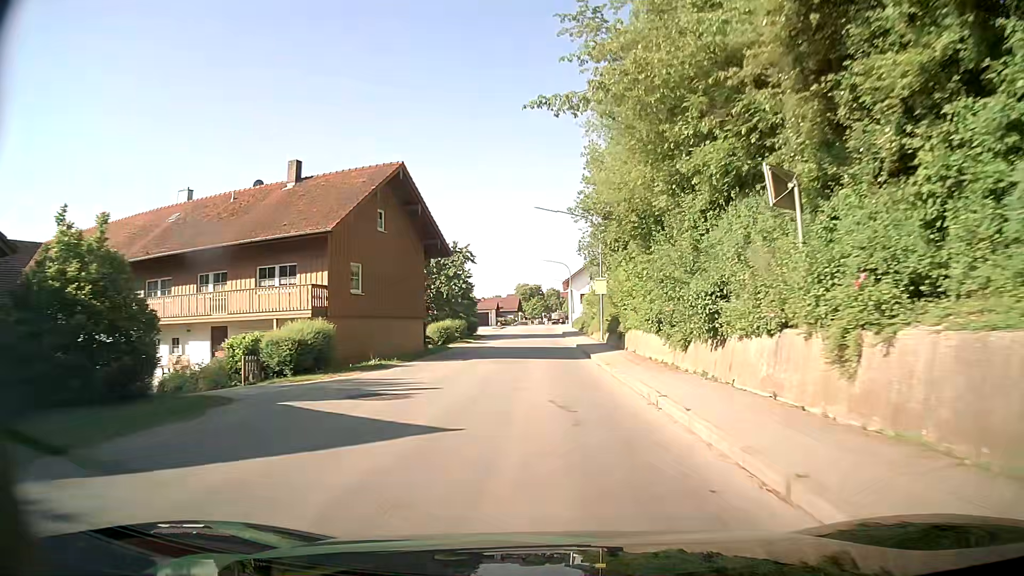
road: secondary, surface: asphalt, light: Day
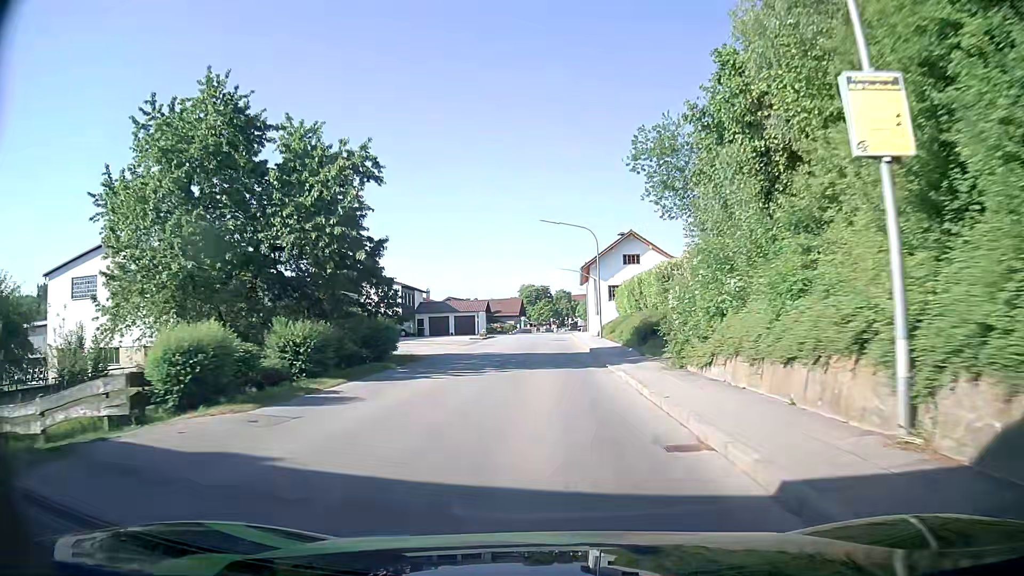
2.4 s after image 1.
(-0.1, +31.6) m; -1°
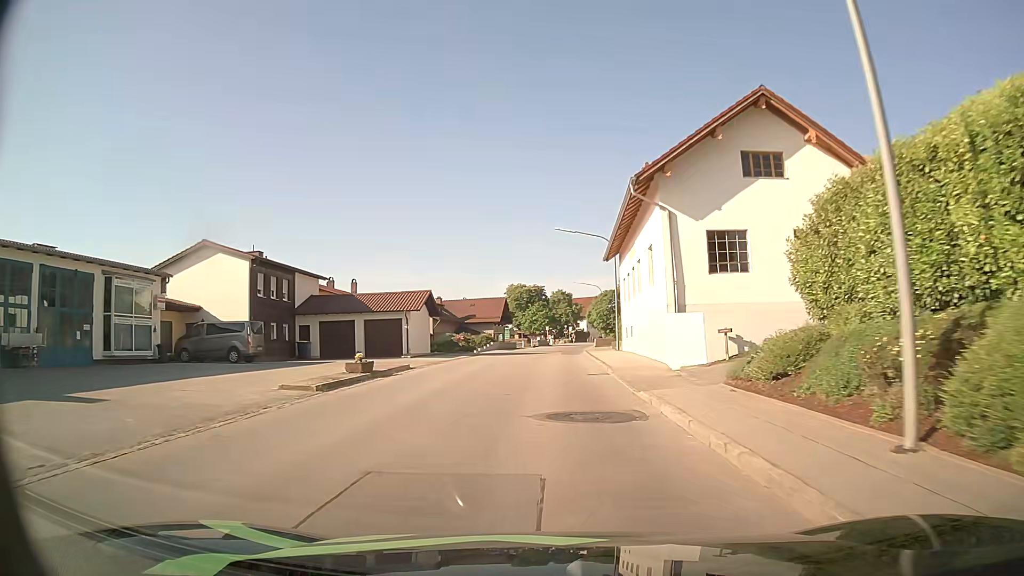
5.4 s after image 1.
(+0.1, +37.5) m; 0°
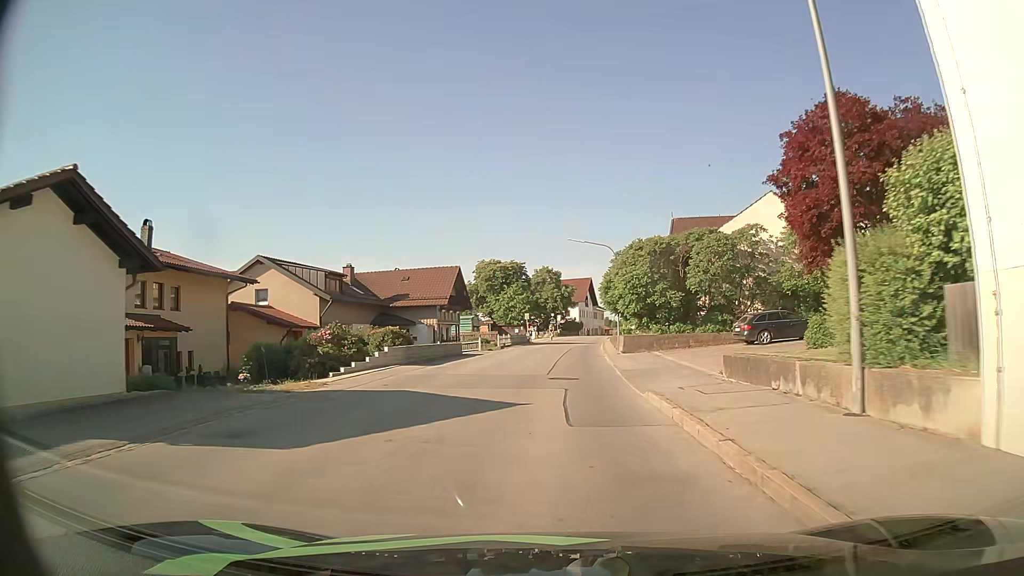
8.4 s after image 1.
(+0.4, +34.0) m; +2°
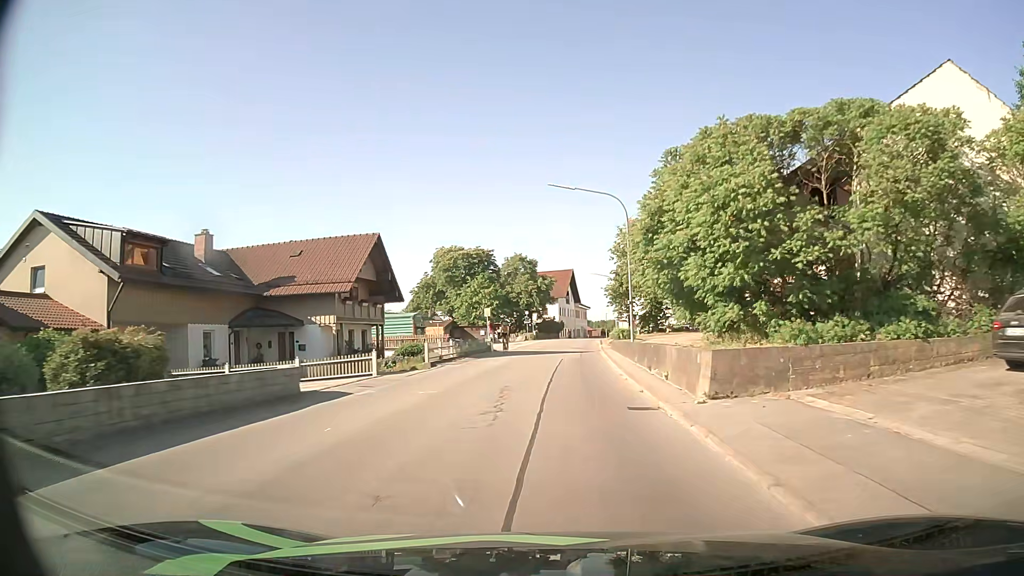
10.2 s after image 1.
(+0.3, +20.6) m; +2°
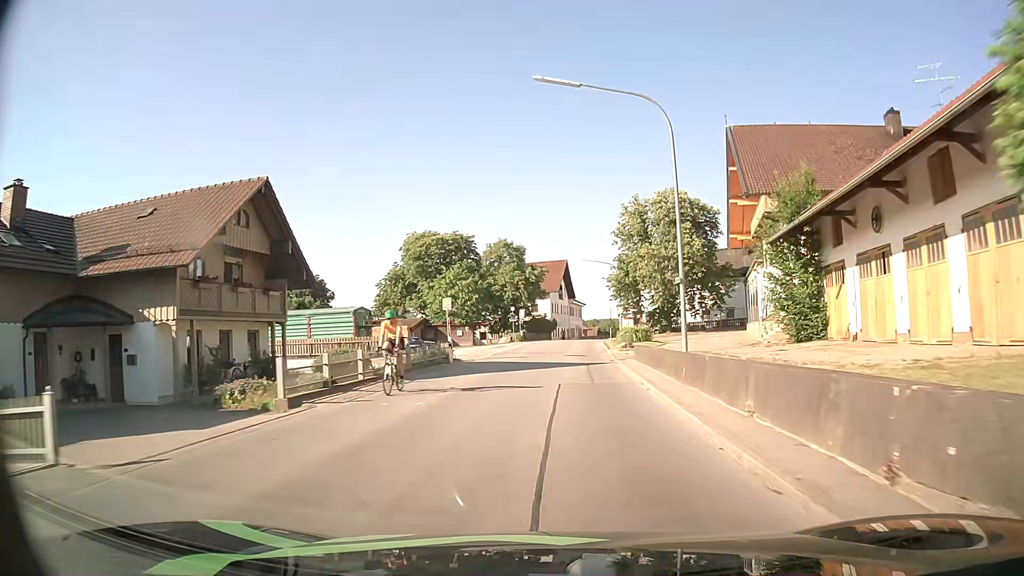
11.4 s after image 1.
(+0.1, +14.1) m; 0°
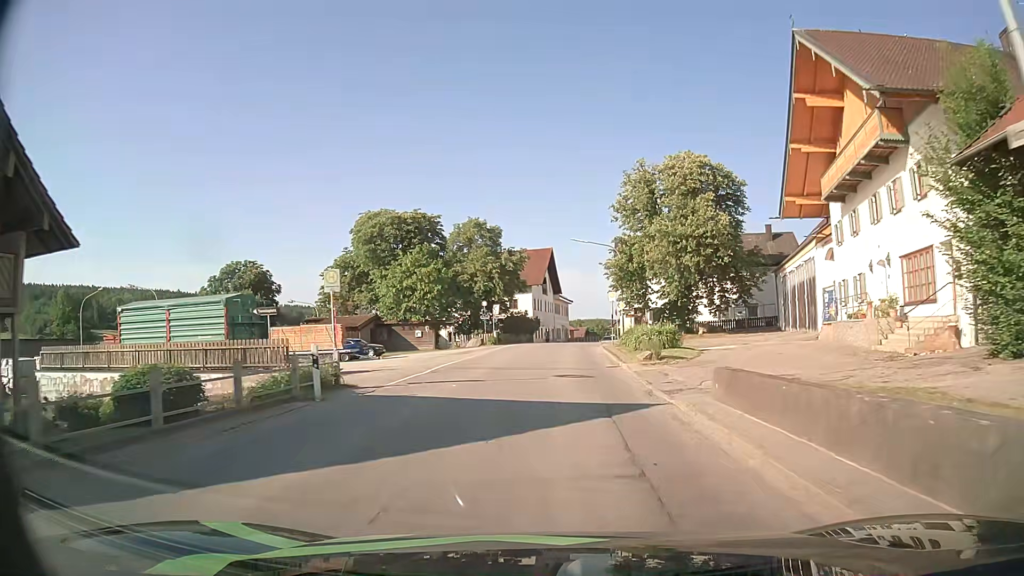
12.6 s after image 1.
(+0.2, +14.4) m; +2°
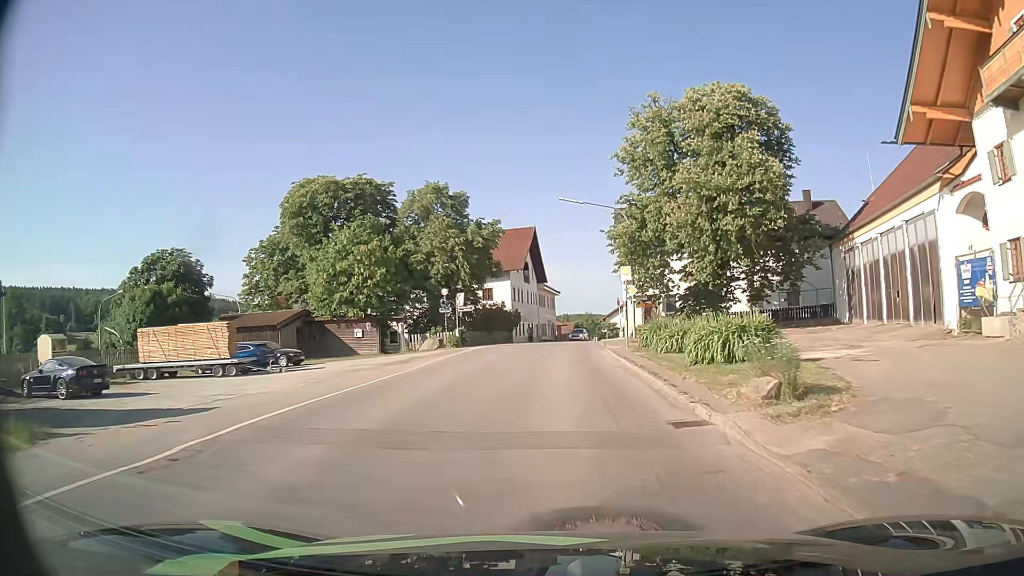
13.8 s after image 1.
(+0.2, +14.3) m; +2°
(0, +10) (0, +20) (0, +30) (+1, +40) (+1, +50) (+2, +60) (+4, +70) (+6, +80) (+9, +89) (+11, +99) m
